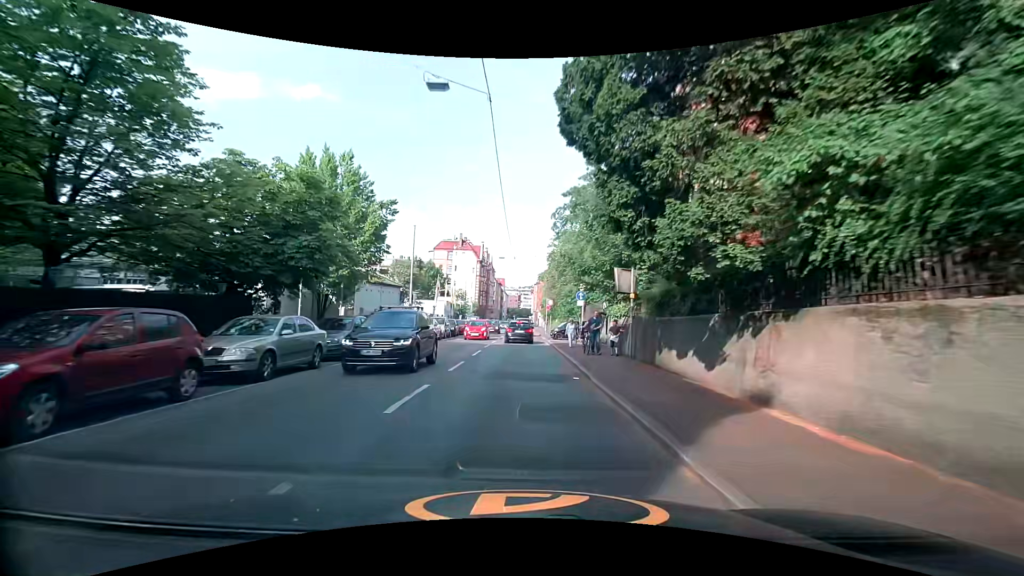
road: tertiary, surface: asphalt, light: Day
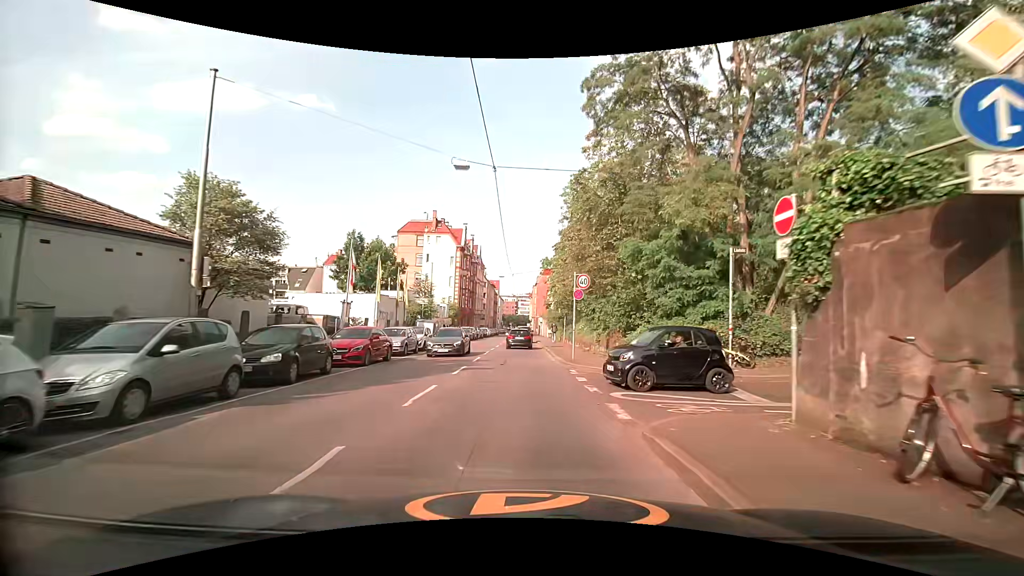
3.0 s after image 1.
(-0.1, +28.6) m; 0°
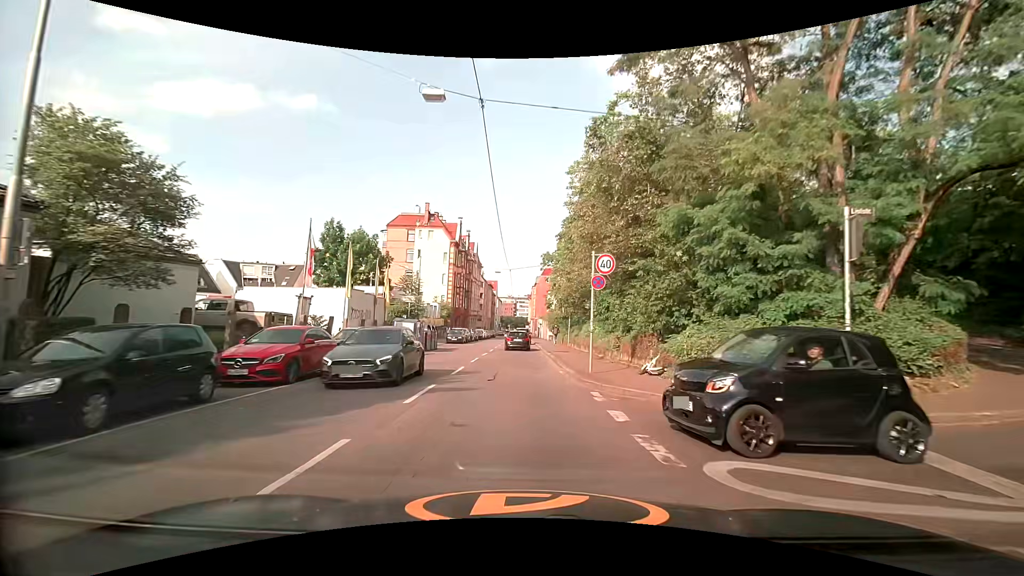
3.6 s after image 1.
(0.0, +5.7) m; +2°
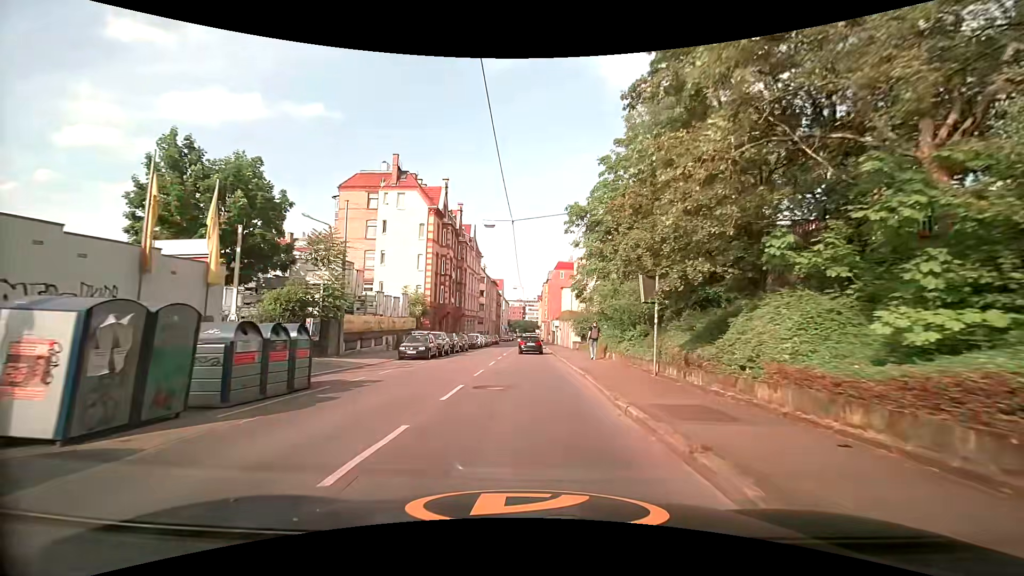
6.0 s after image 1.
(-0.9, +22.7) m; -3°
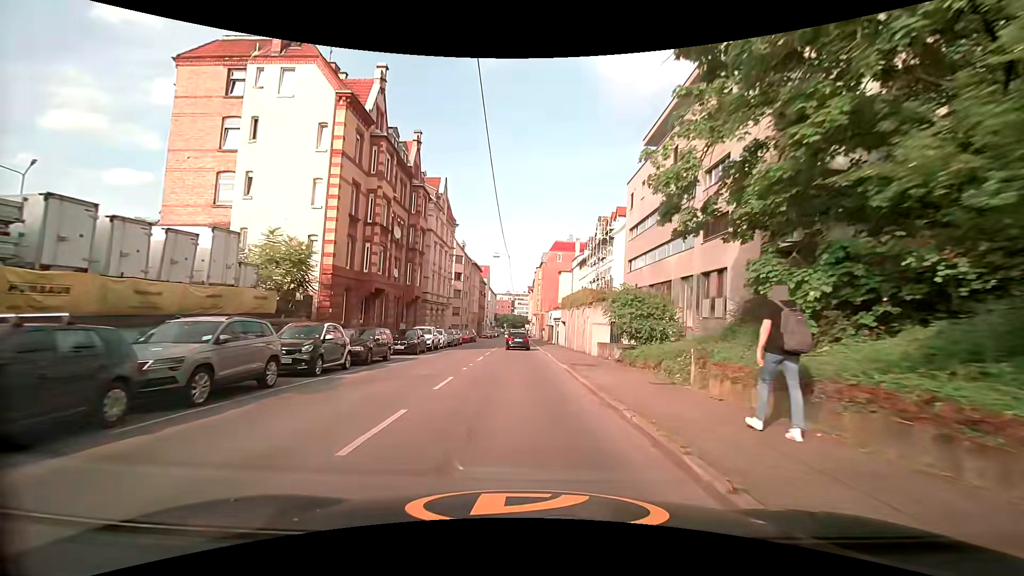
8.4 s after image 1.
(+0.6, +23.5) m; +2°
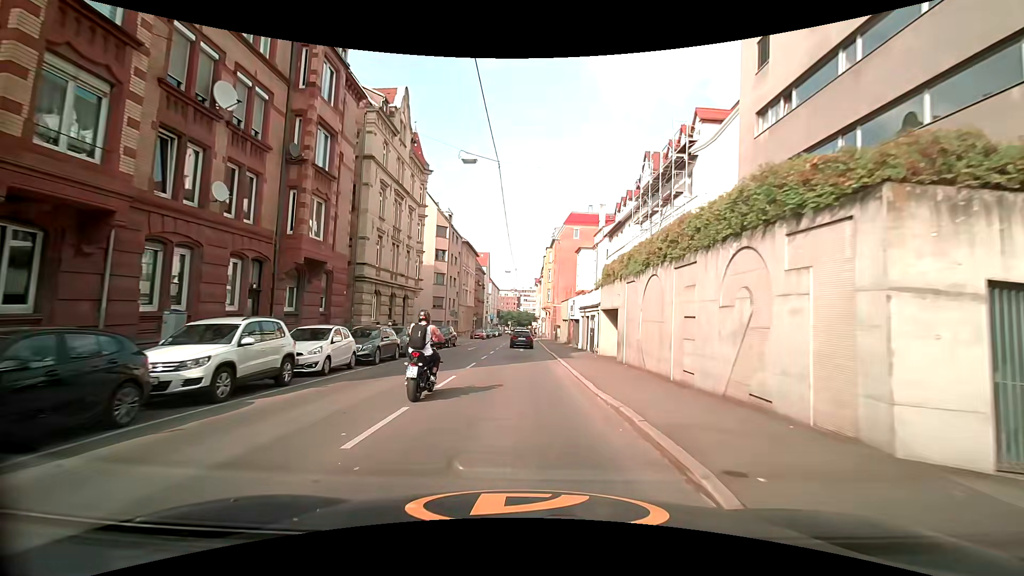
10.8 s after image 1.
(+0.1, +23.1) m; -1°
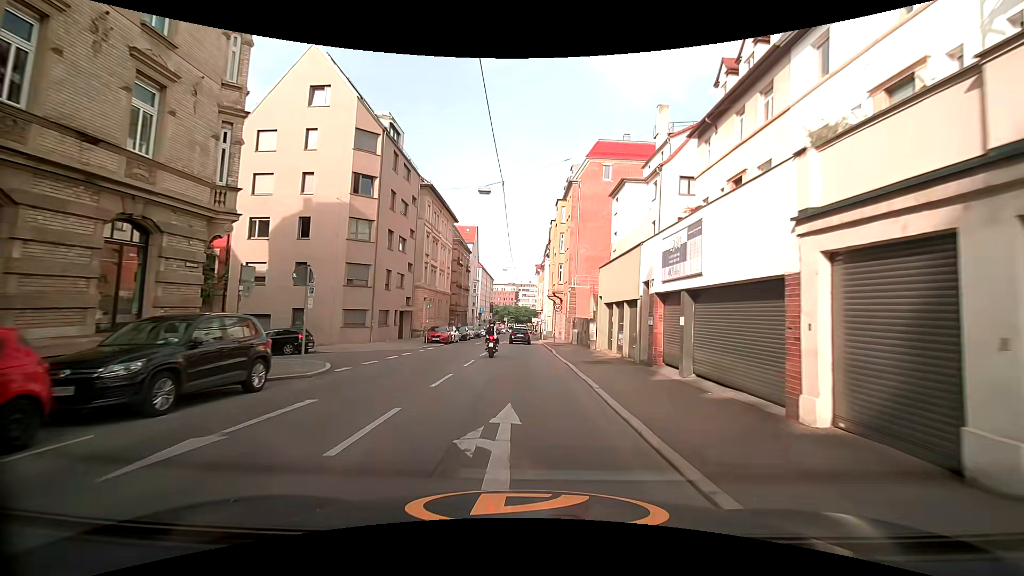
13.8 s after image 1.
(+0.4, +29.8) m; +2°
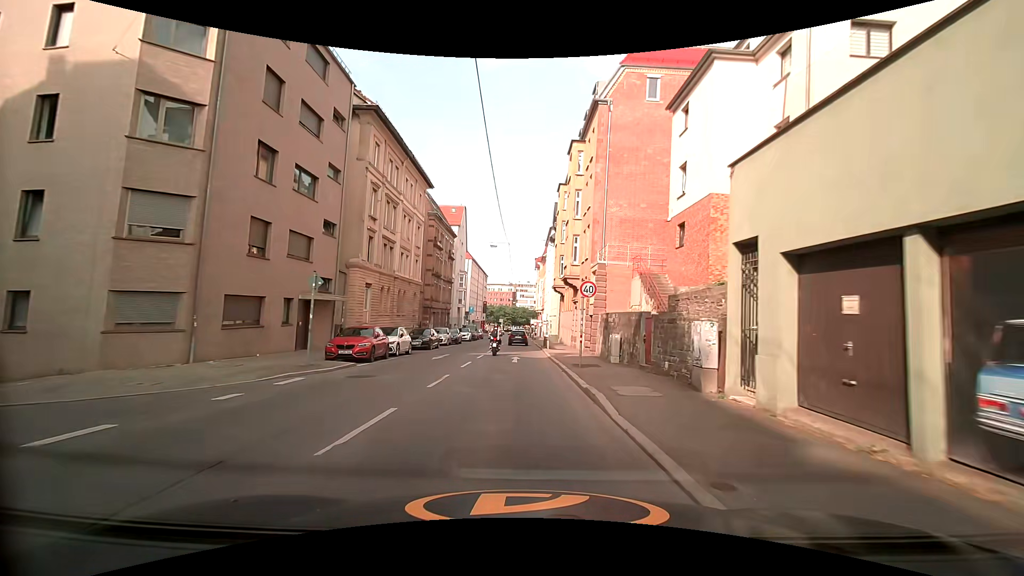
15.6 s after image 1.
(-0.2, +17.8) m; -1°
(0, +10) (0, +20) (0, +30) (0, +40) (0, +50) (0, +60) (-1, +70) (-1, +80) (-1, +90) (-1, +100) m
